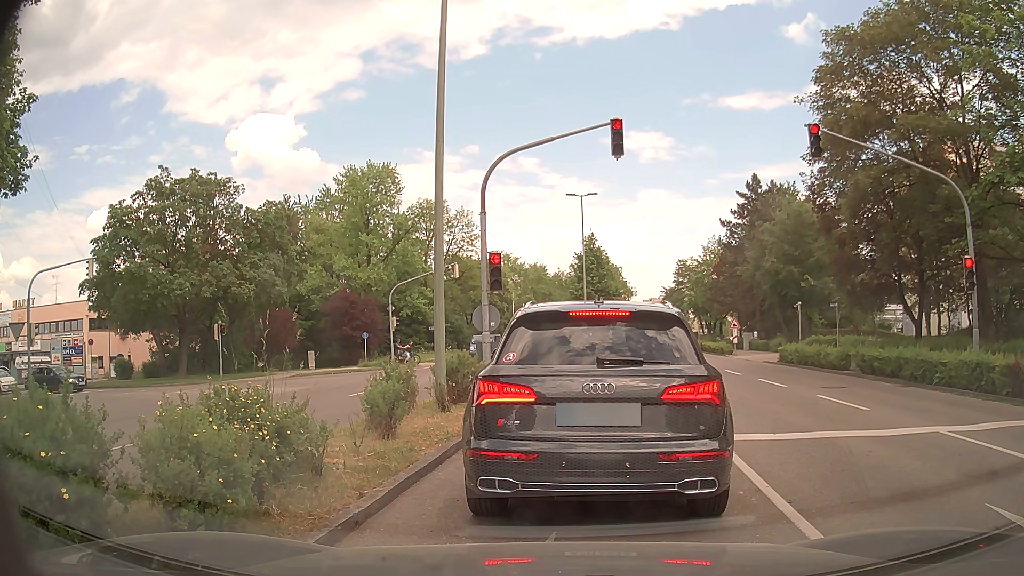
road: tertiary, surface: asphalt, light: Day
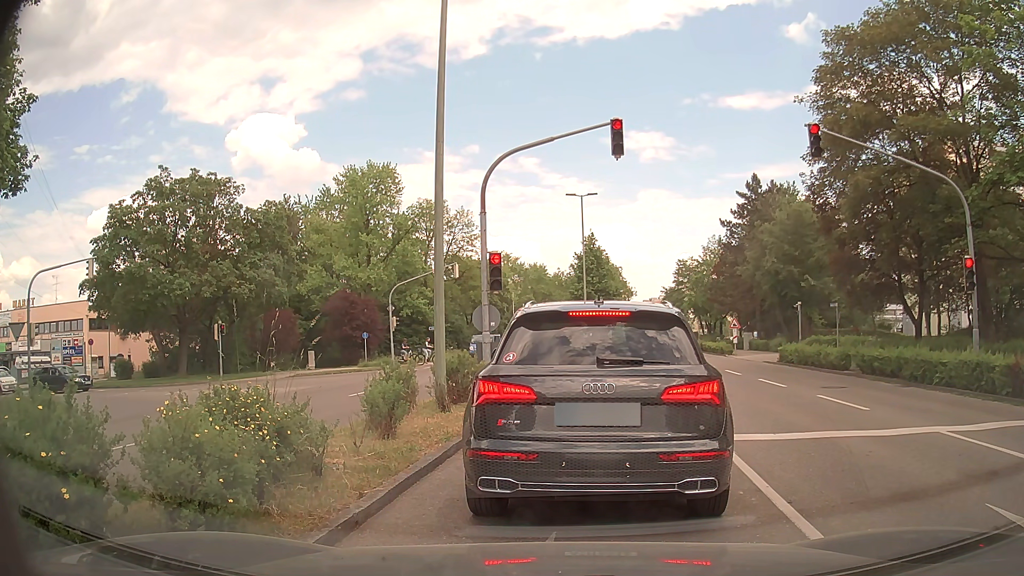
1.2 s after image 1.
(0.0, 0.0) m; 0°
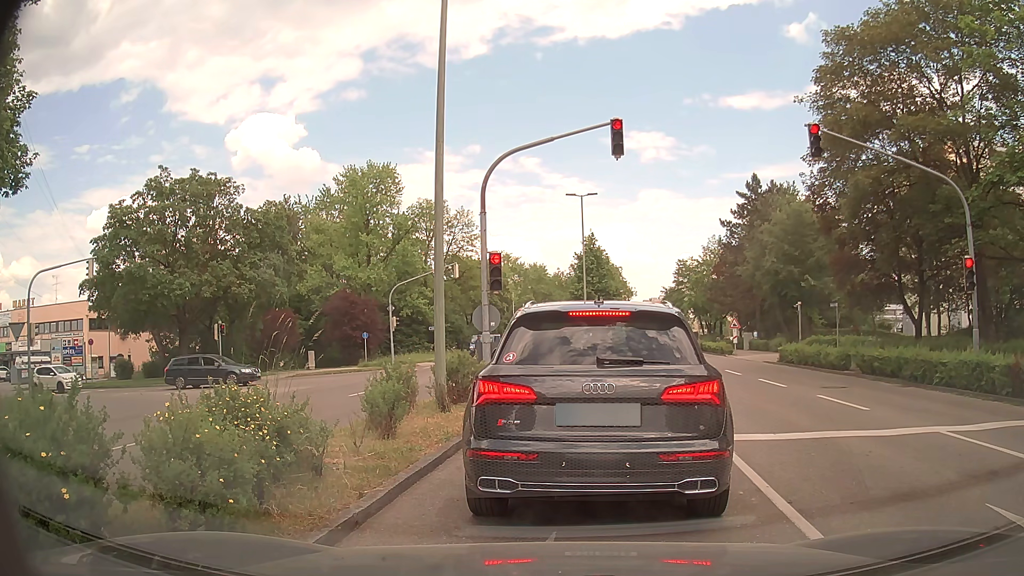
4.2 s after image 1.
(0.0, 0.0) m; 0°
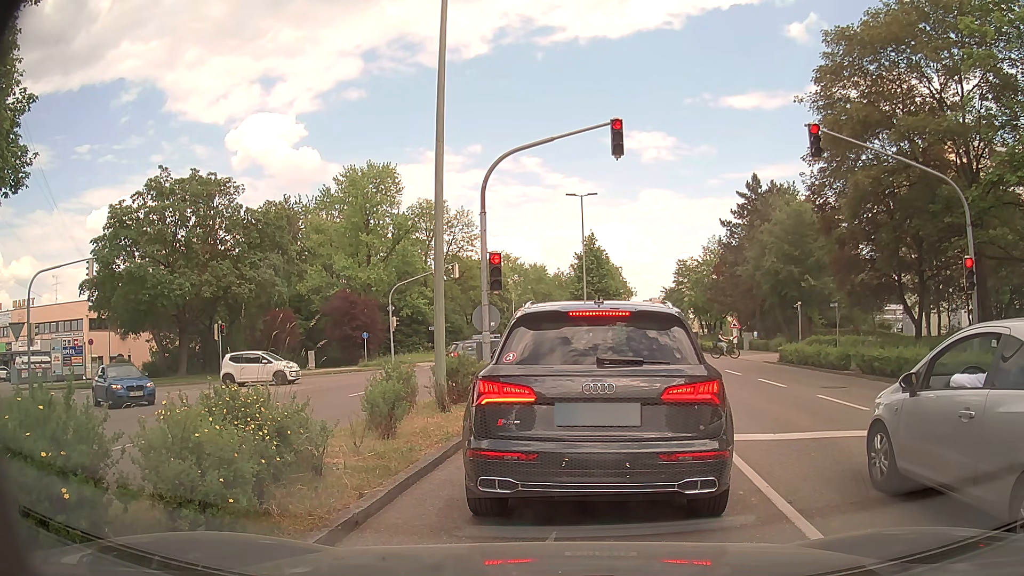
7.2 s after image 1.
(0.0, 0.0) m; 0°
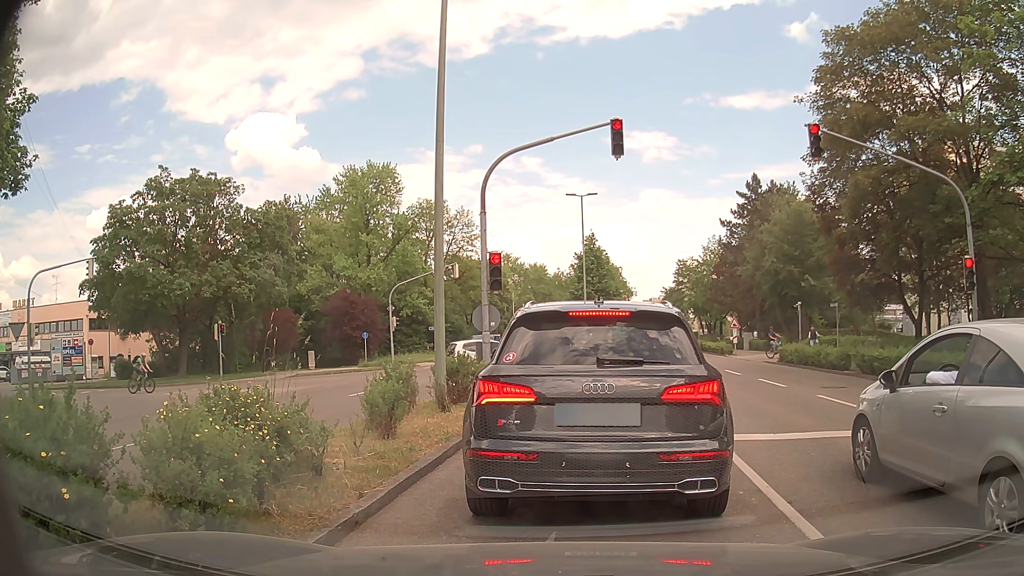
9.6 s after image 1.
(0.0, 0.0) m; 0°
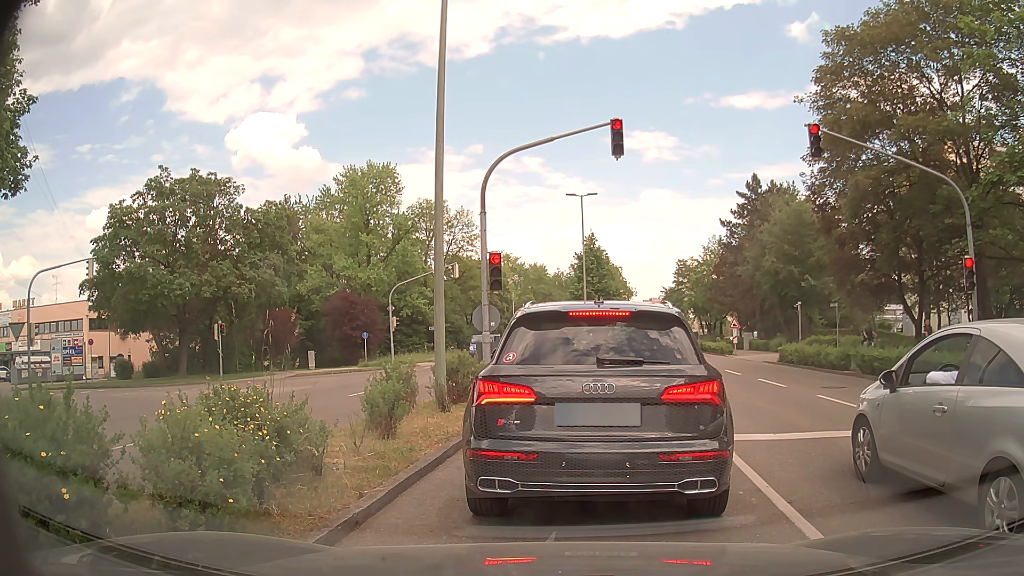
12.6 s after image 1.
(0.0, 0.0) m; 0°
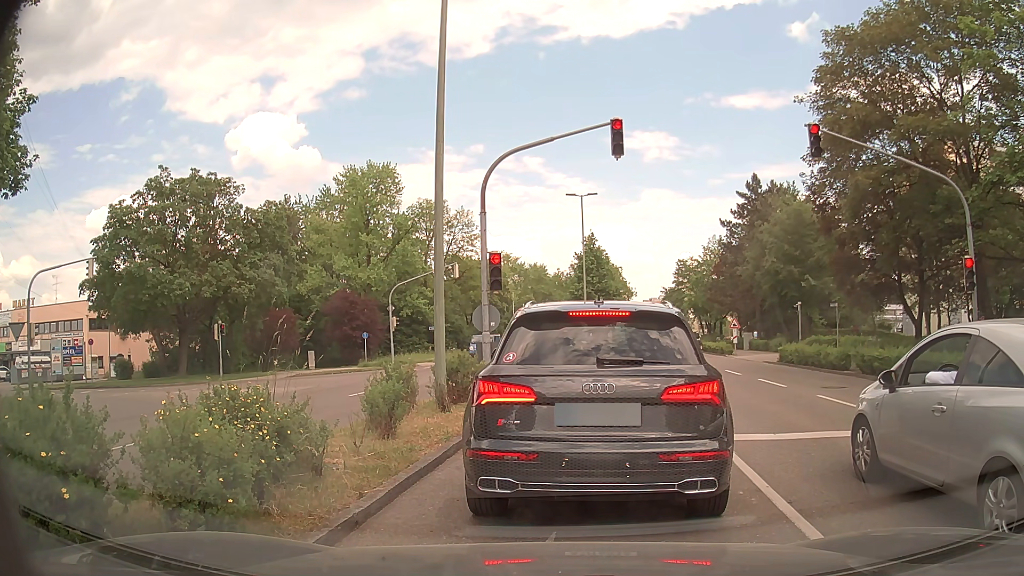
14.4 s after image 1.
(0.0, 0.0) m; 0°
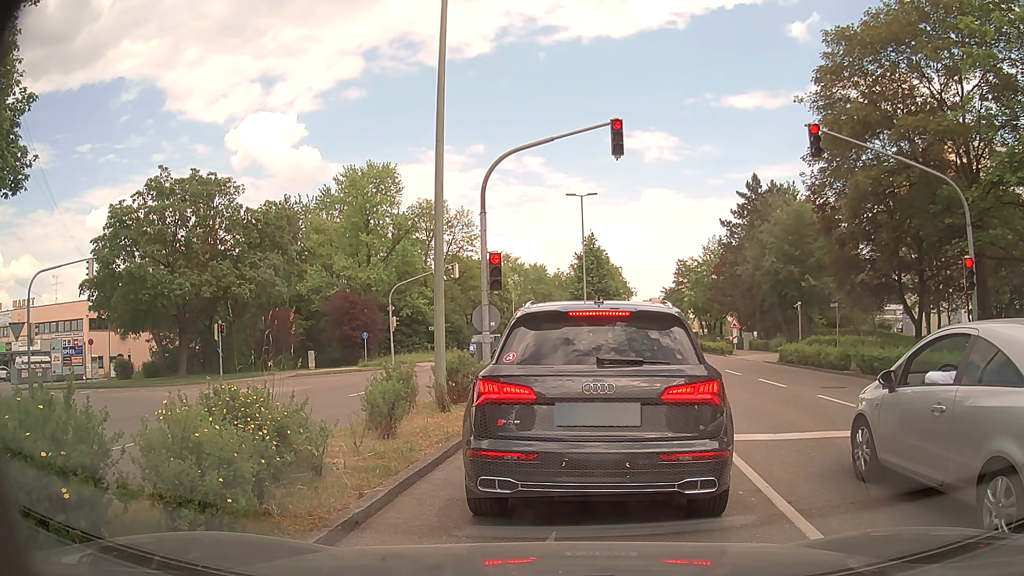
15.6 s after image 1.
(0.0, 0.0) m; 0°
(+1, +10) (+2, +20) (-2, +29) (-11, +33) (-21, +34) (-31, +35) (-40, +37) (-50, +38) (-60, +39) (-70, +40) m
